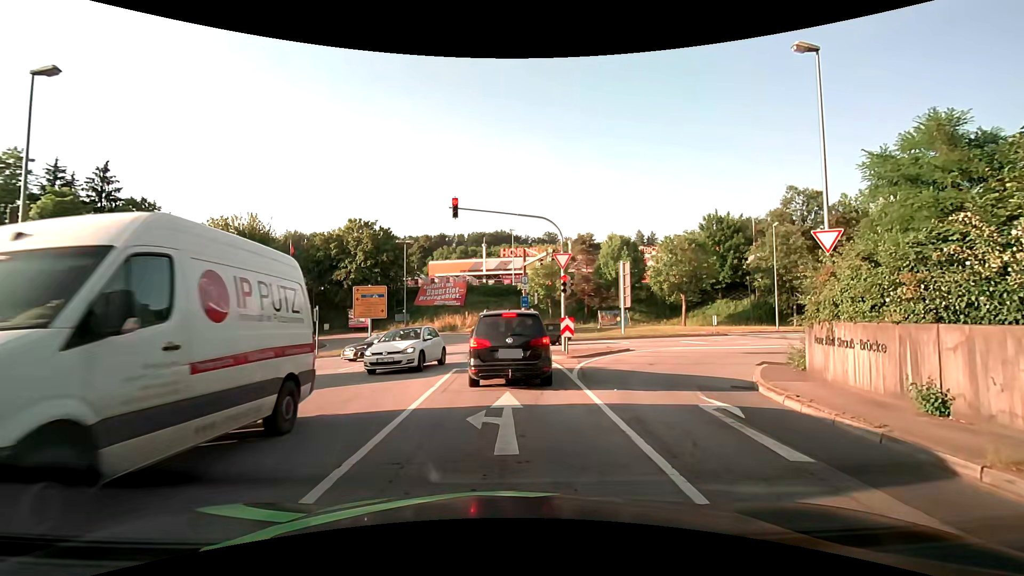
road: primary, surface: asphalt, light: Day
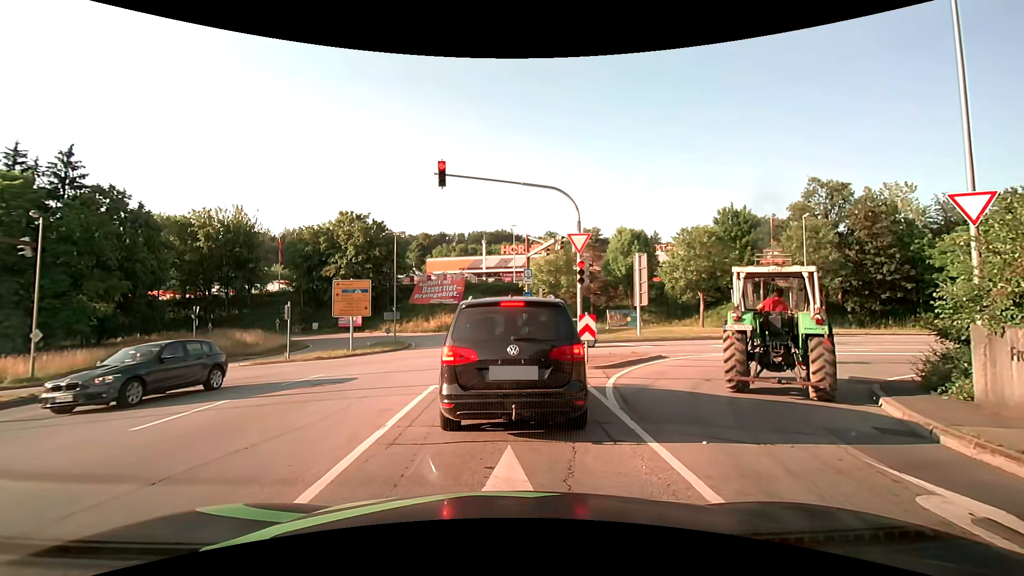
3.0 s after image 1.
(0.0, +4.6) m; 0°
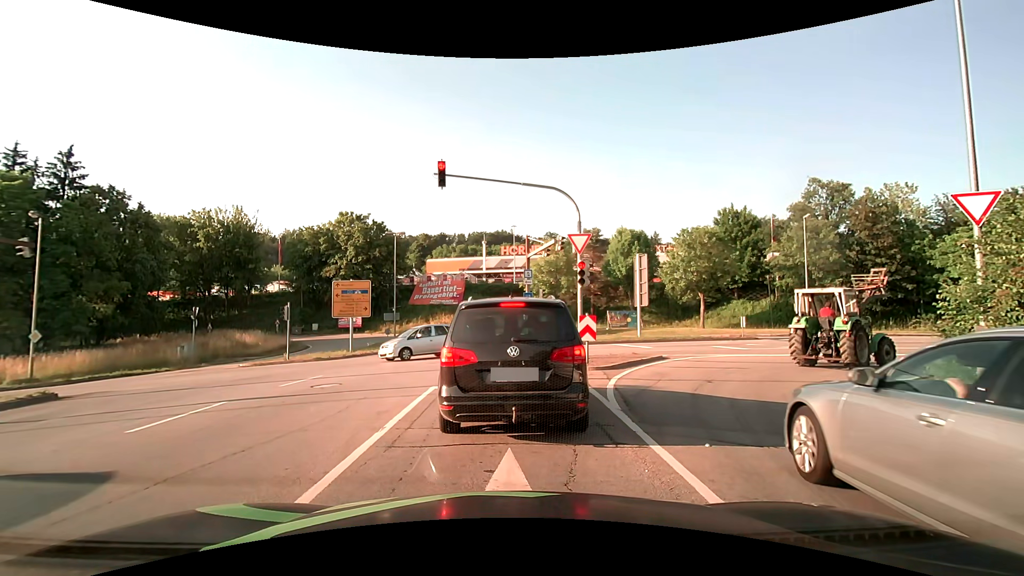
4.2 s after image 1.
(0.0, +0.1) m; 0°
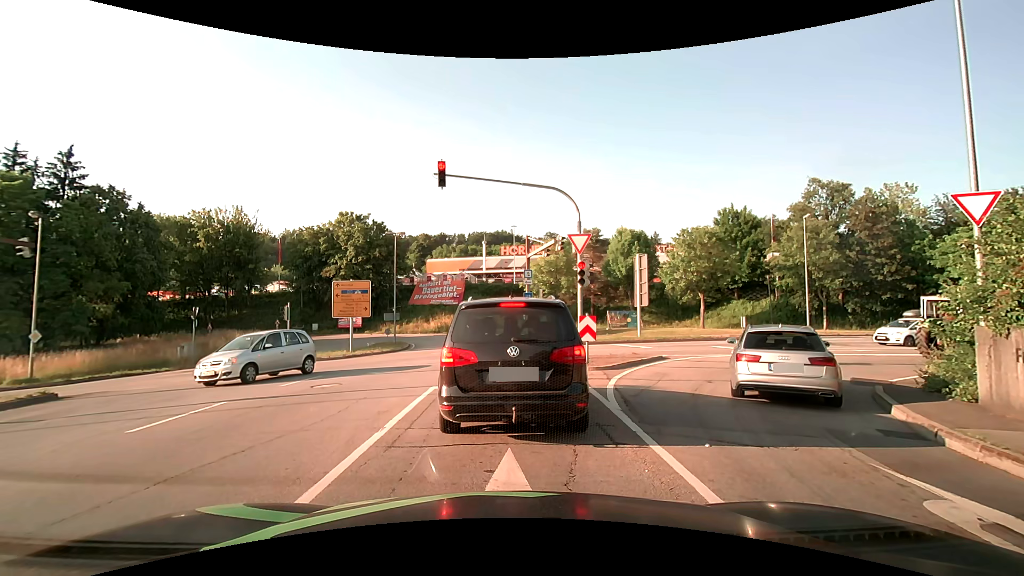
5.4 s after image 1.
(0.0, 0.0) m; 0°
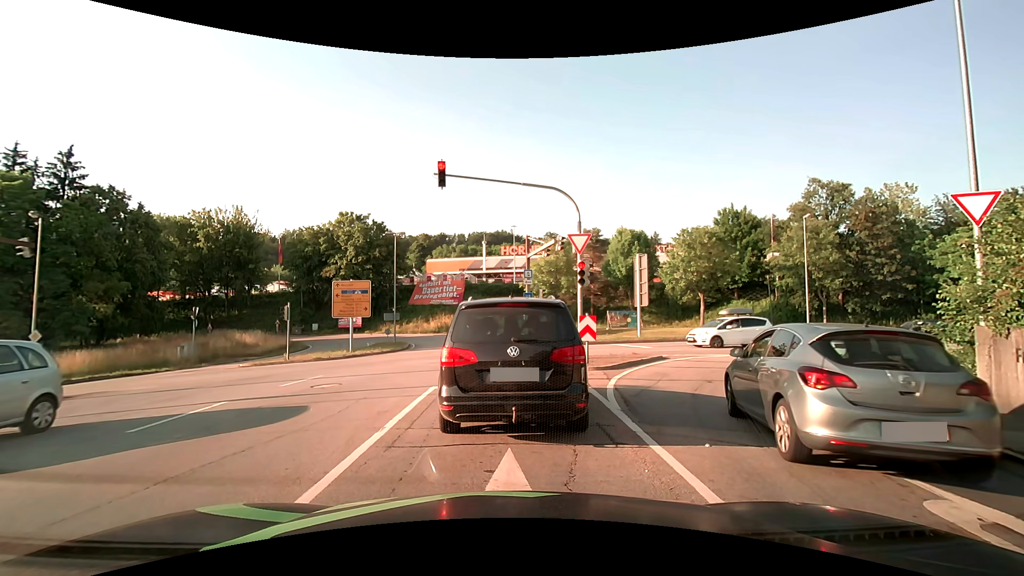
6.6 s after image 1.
(0.0, 0.0) m; 0°
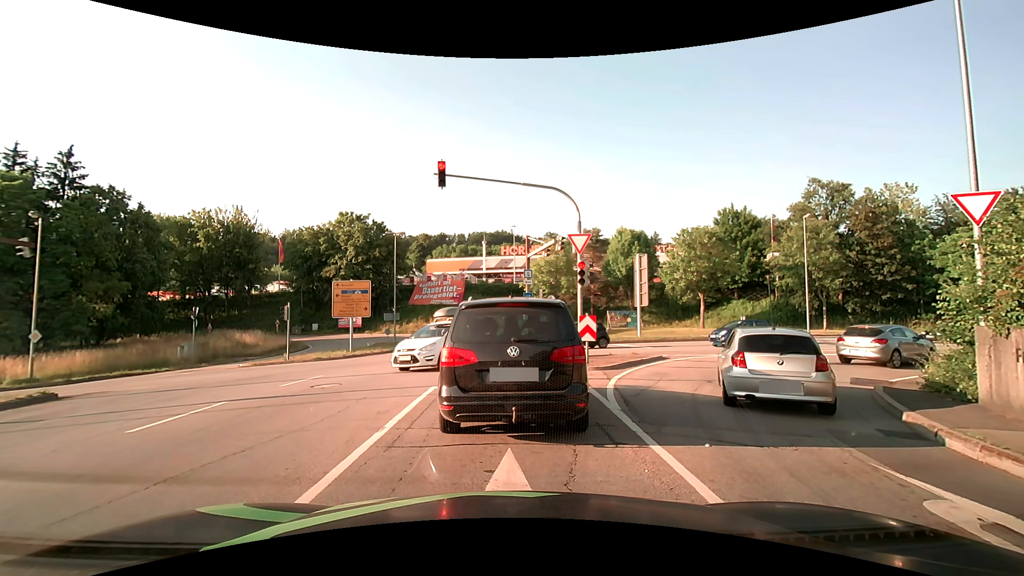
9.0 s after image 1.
(0.0, 0.0) m; 0°
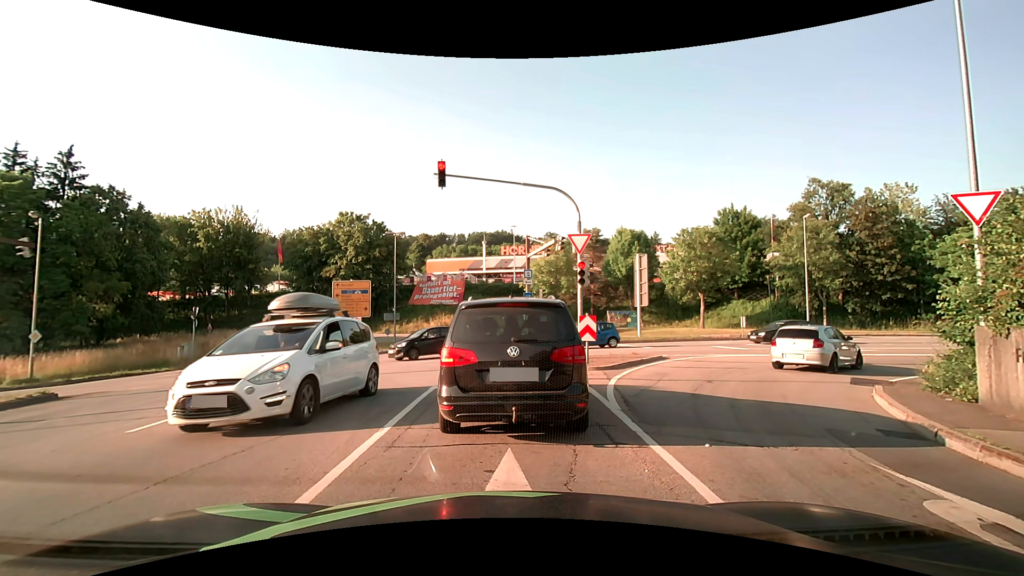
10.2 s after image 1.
(0.0, 0.0) m; 0°
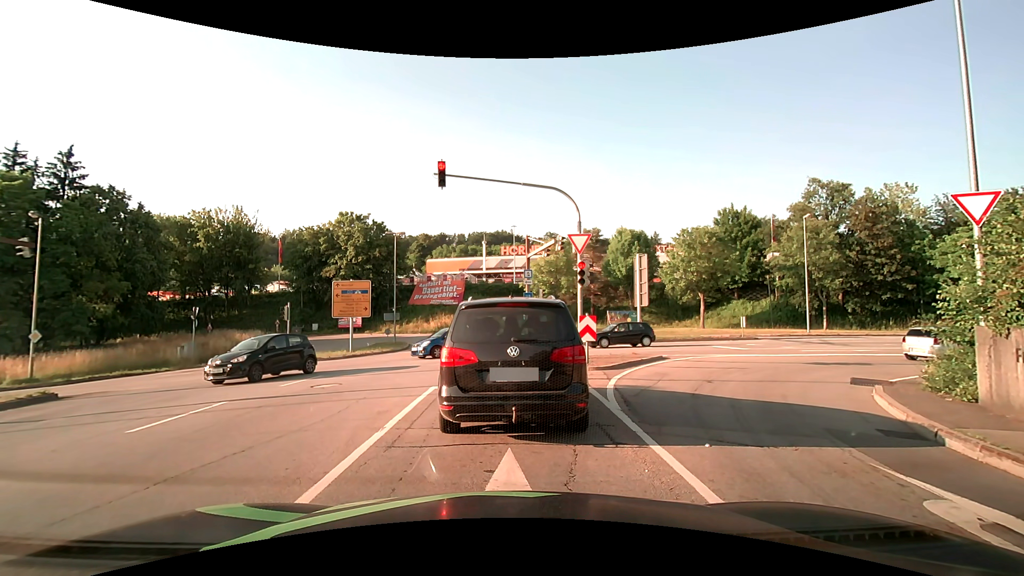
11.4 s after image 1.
(0.0, 0.0) m; 0°
(0, +10) (-1, +20) (-2, +30) (-4, +40) (-6, +49) (-10, +58) (-18, +65) (-27, +69) (-37, +70) (-46, +68) m
